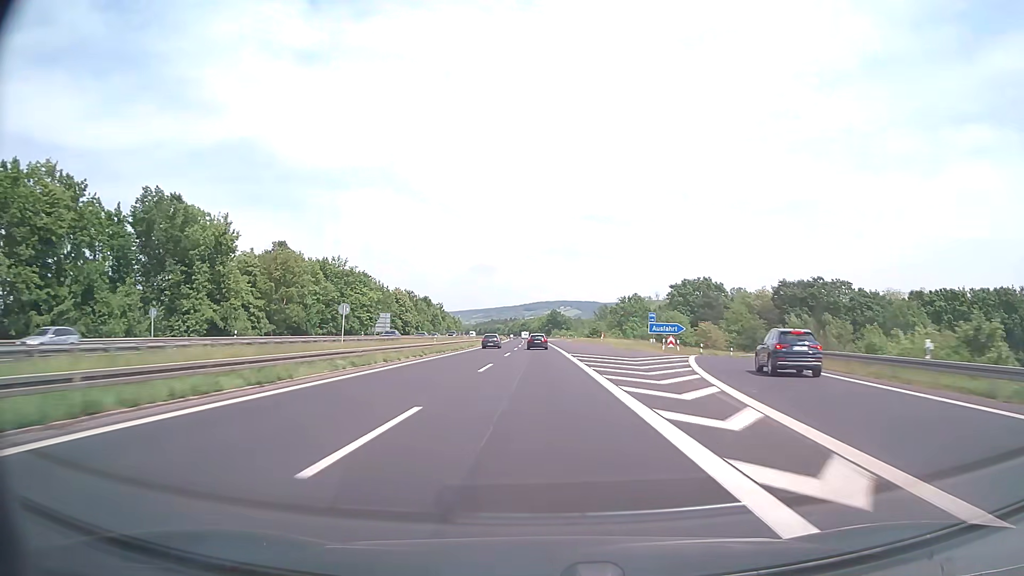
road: motorway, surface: asphalt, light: Day
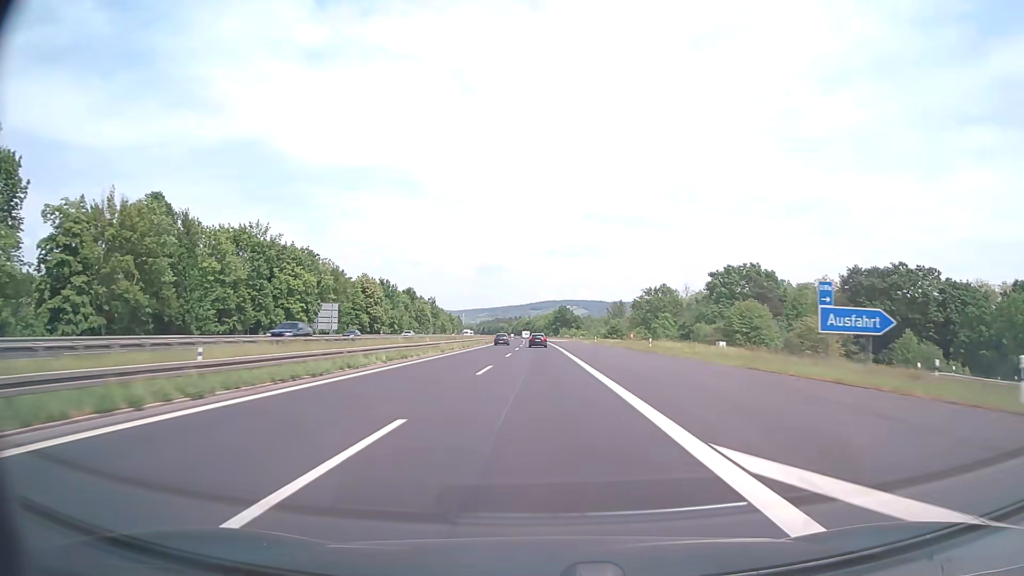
(-0.2, +38.0) m; 0°
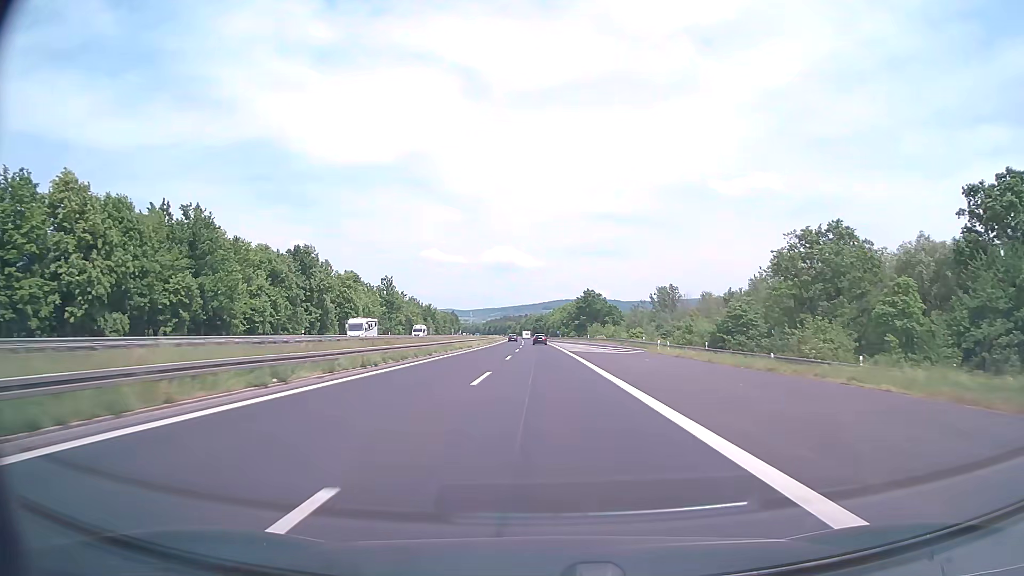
(-1.1, +95.0) m; -1°
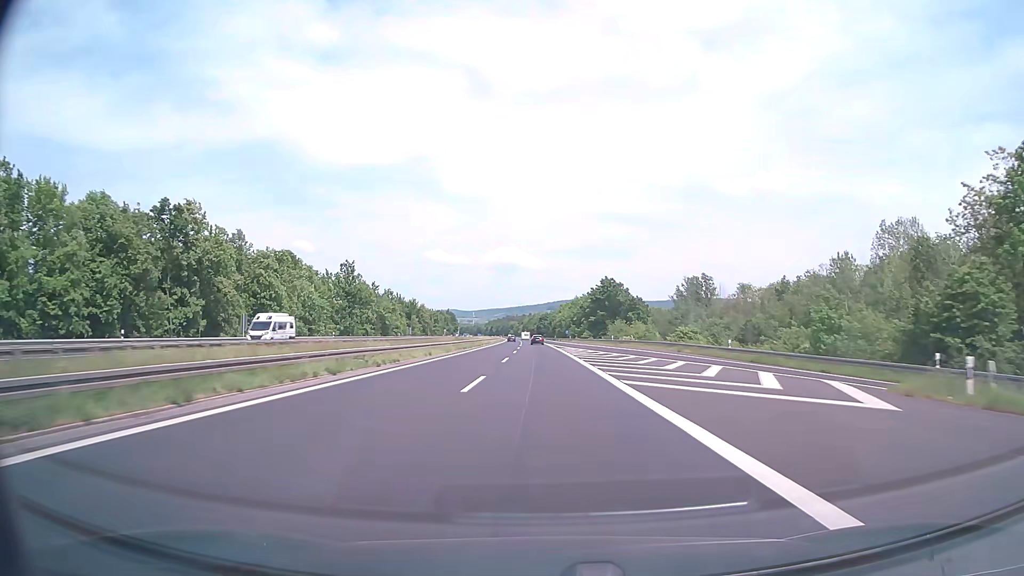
(-0.1, +38.1) m; 0°
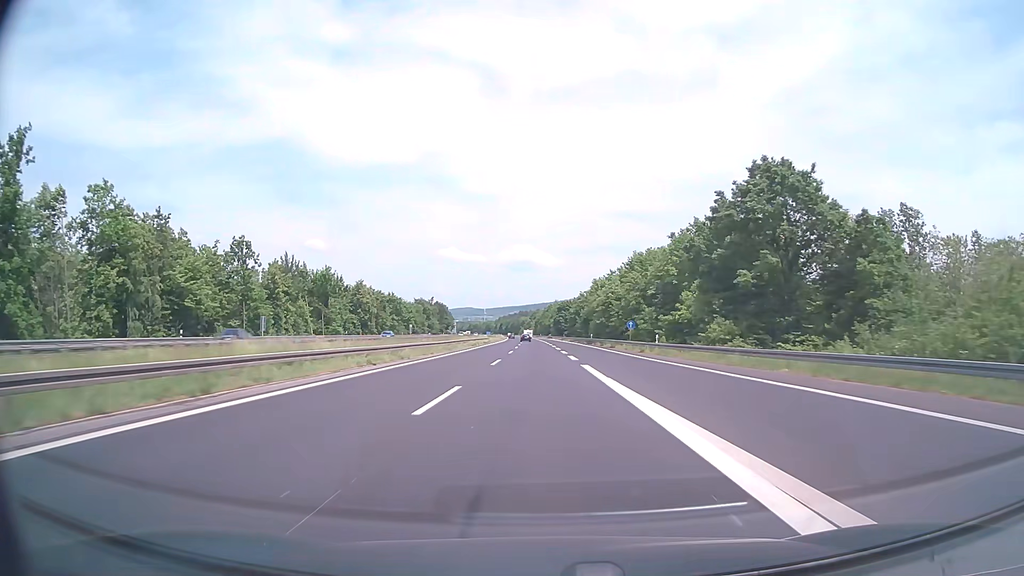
(-1.1, +95.2) m; -1°
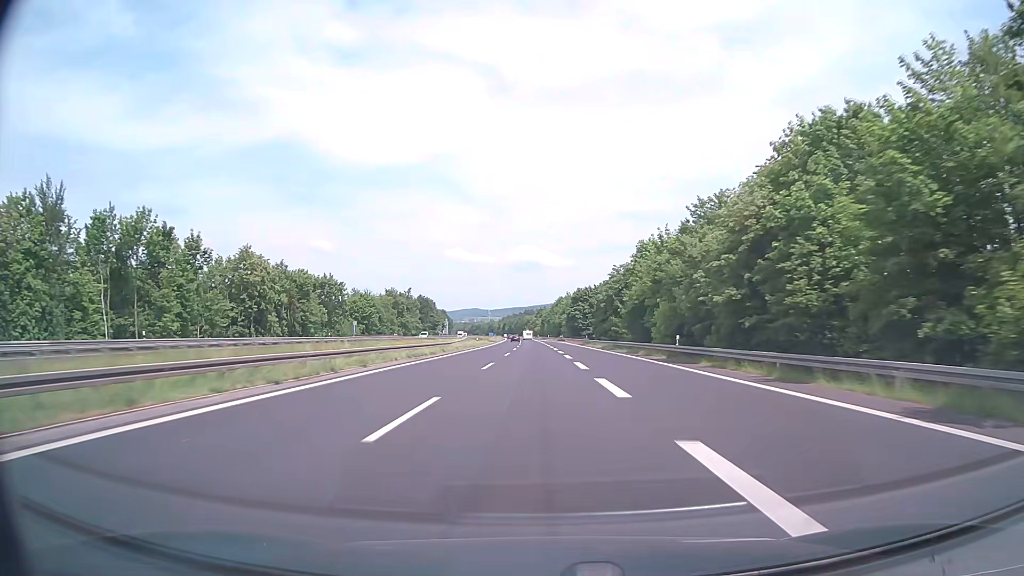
(-0.5, +57.1) m; -1°
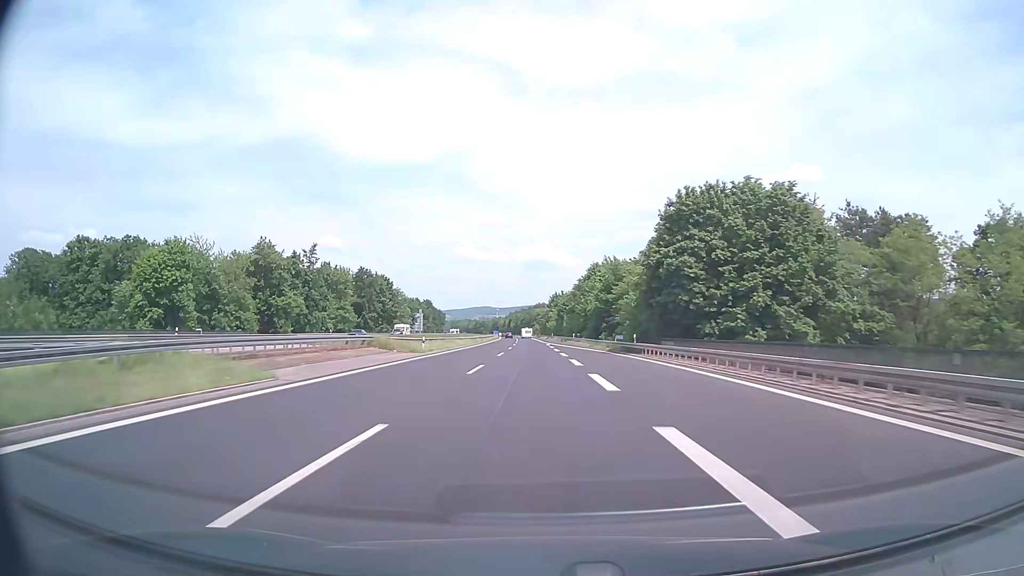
(-1.3, +95.3) m; -1°
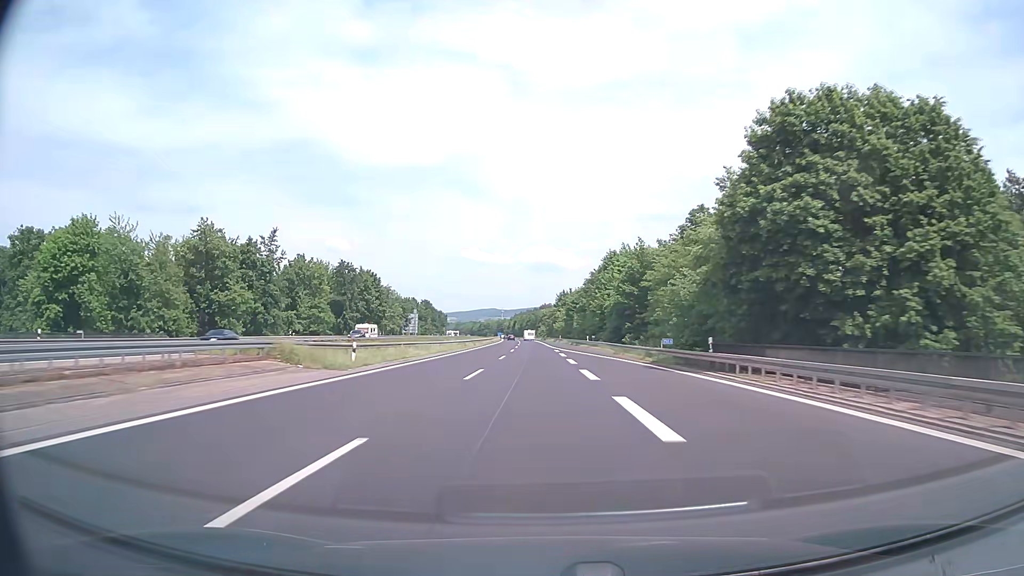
(0.0, +19.1) m; 0°
(0, +10) (0, +20) (0, +30) (0, +40) (0, +50) (-1, +60) (-1, +70) (-1, +80) (-1, +90) (-1, +100) m
